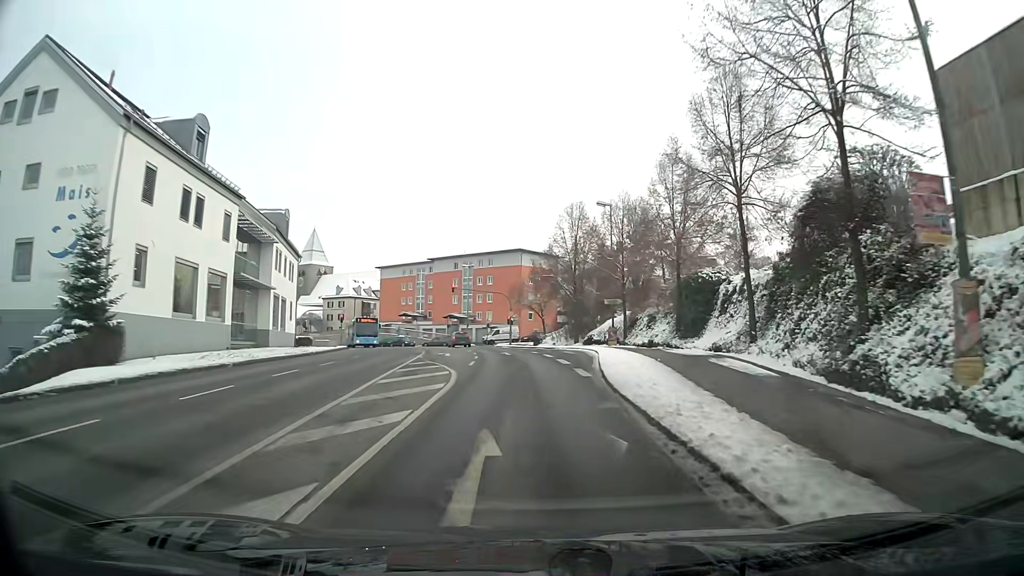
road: tertiary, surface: asphalt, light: Day
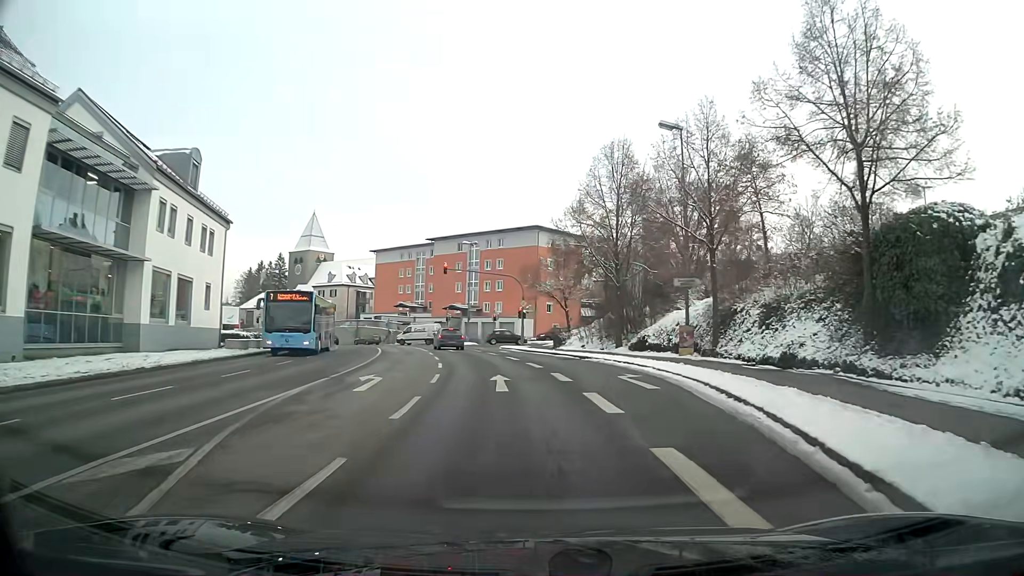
(-0.2, +18.5) m; -2°
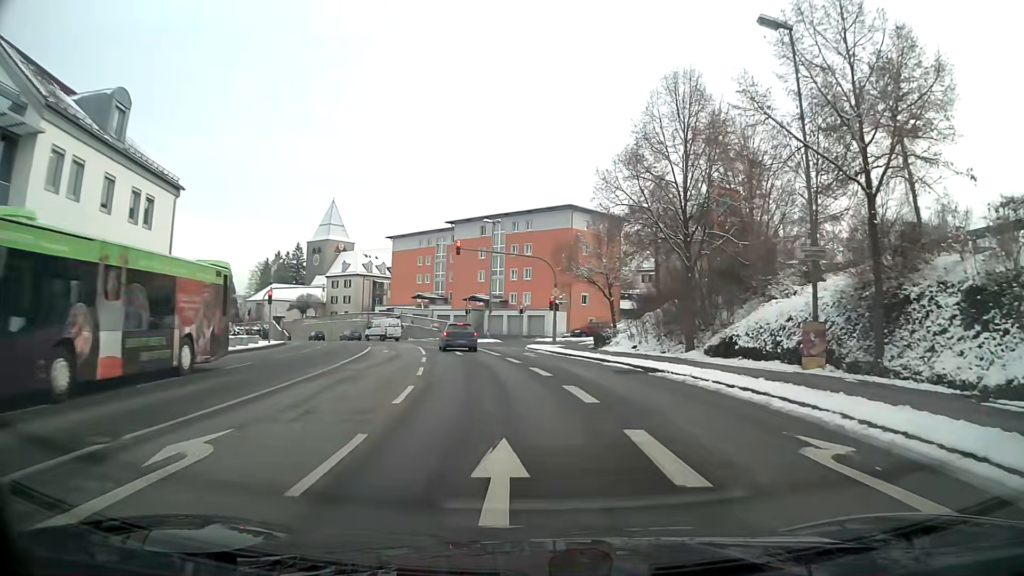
(-0.2, +10.6) m; -3°
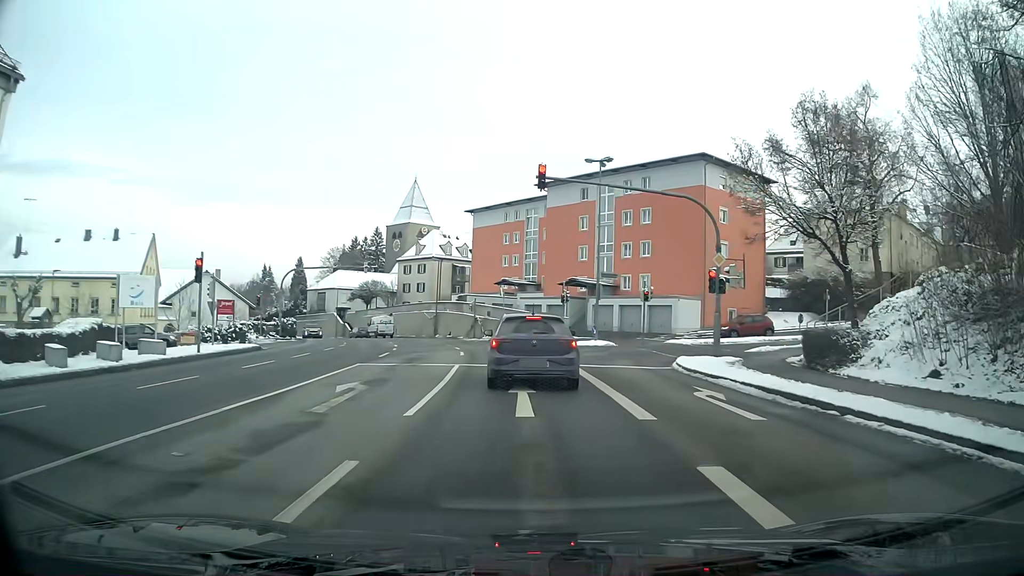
(-1.3, +19.6) m; -8°
(0, +10) (-1, +20) (-2, +30) (-3, +40) (-6, +49) (-10, +59) (-14, +68) (-18, +77) (-23, +86) (-28, +94) m
